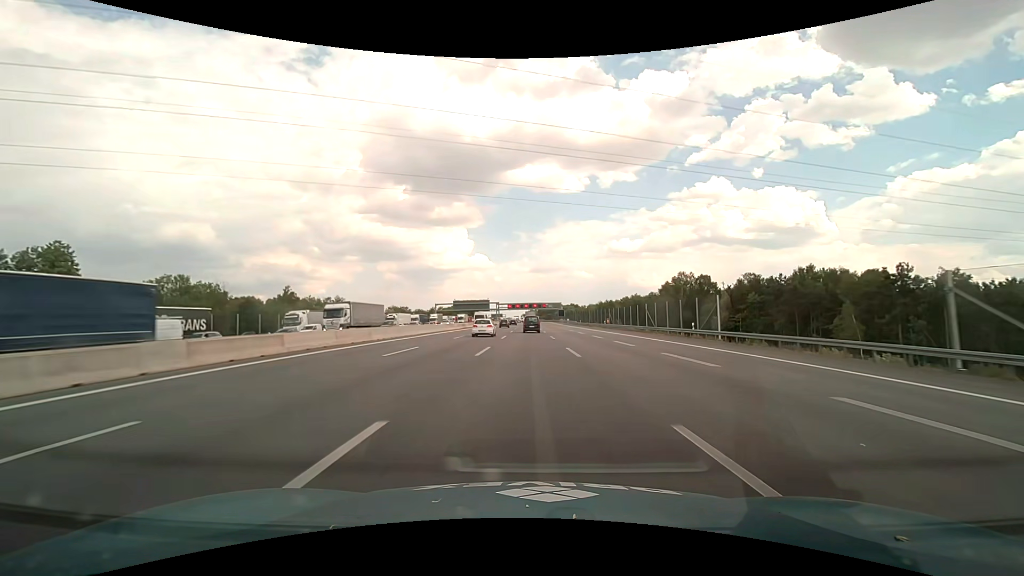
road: motorway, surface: asphalt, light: Day
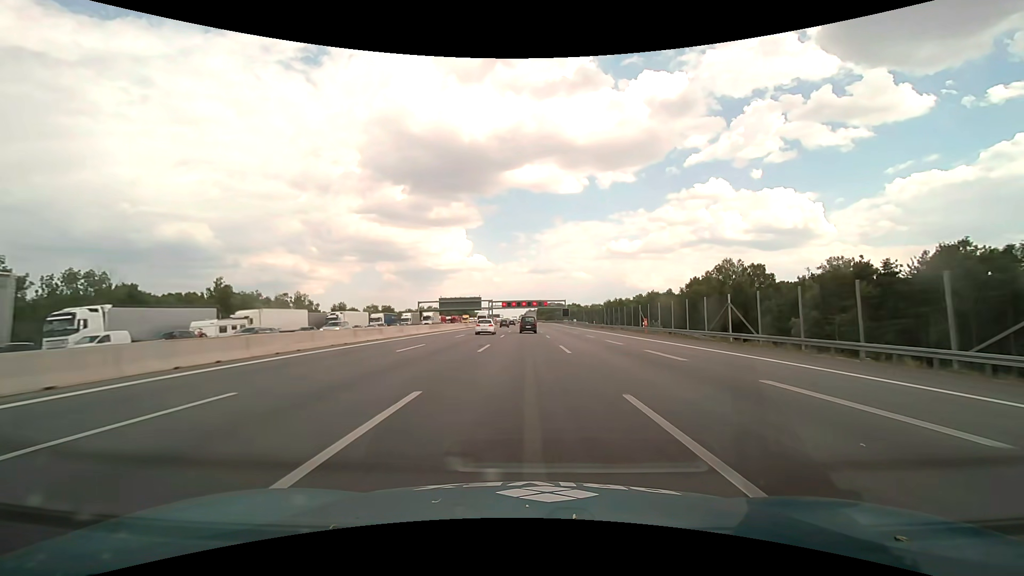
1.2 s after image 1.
(0.0, +33.5) m; 0°
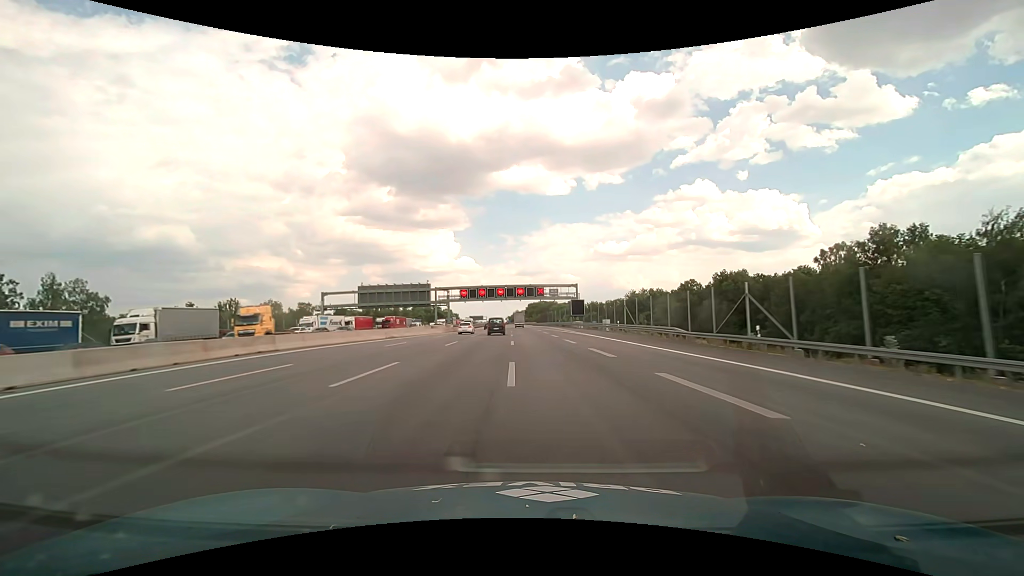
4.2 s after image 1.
(+1.4, +82.9) m; +1°
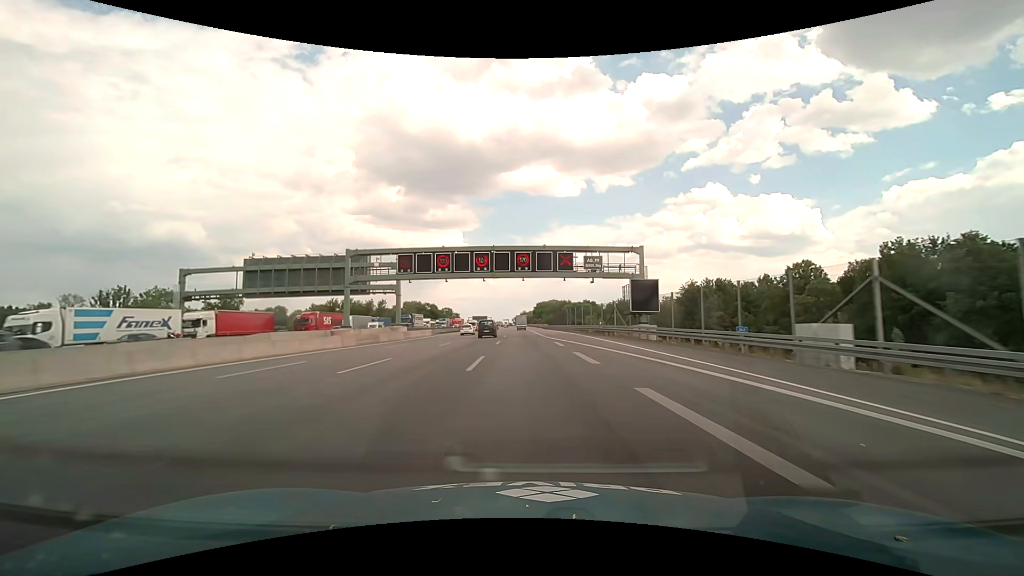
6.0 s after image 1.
(-0.4, +51.1) m; -1°
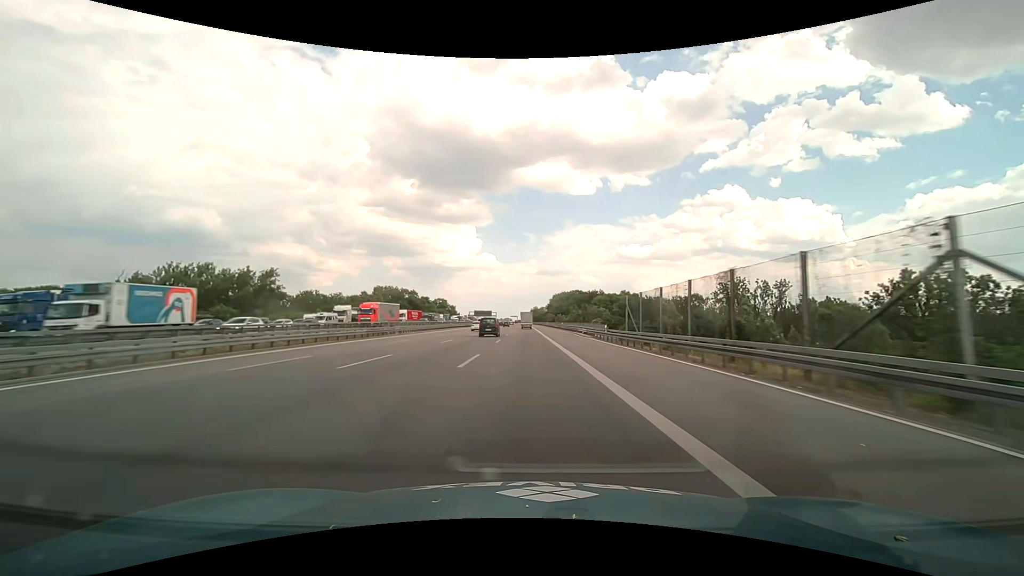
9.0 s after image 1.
(-1.3, +89.7) m; -1°
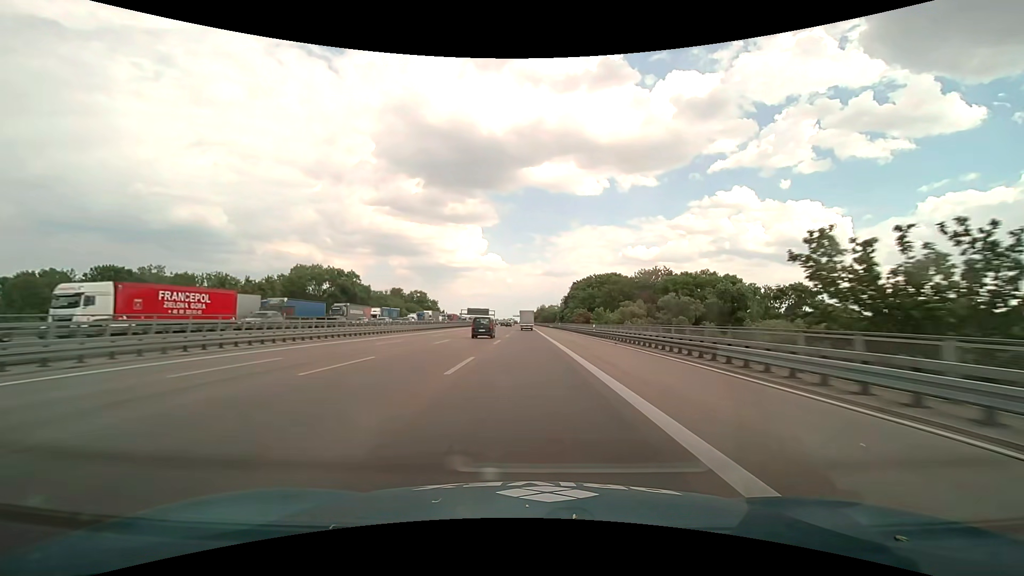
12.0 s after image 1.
(-0.4, +93.0) m; -1°
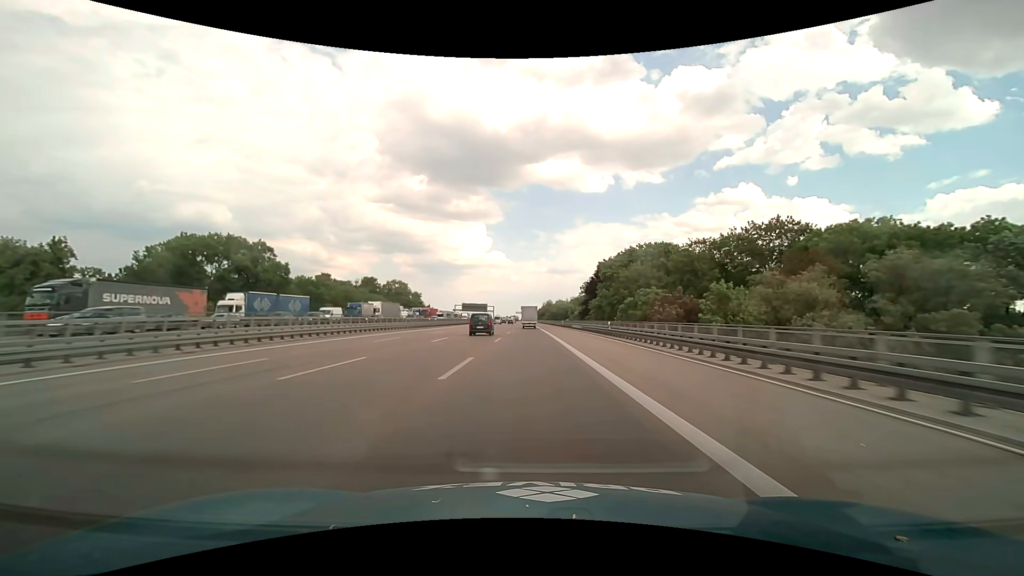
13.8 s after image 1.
(-0.2, +55.4) m; 0°
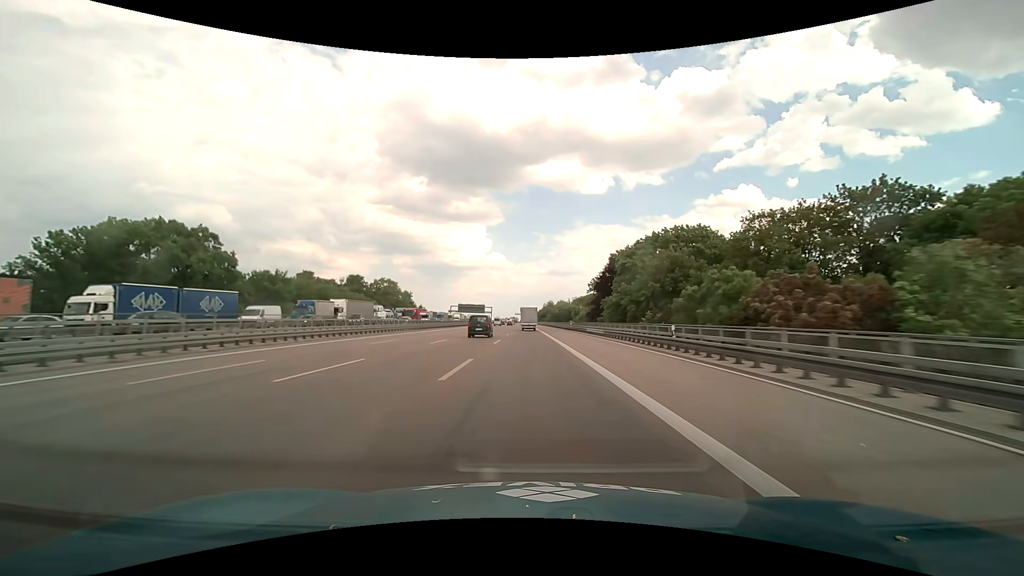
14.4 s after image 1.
(0.0, +18.2) m; 0°
(0, +10) (0, +20) (0, +30) (0, +40) (0, +50) (0, +60) (0, +70) (0, +80) (-1, +90) (-1, +100) m
